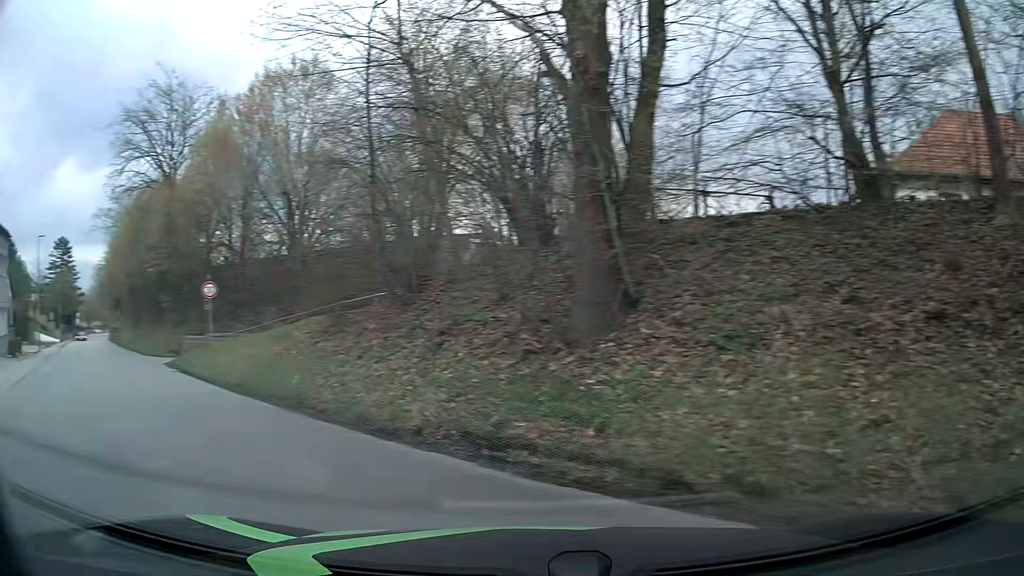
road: tertiary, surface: asphalt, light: Day
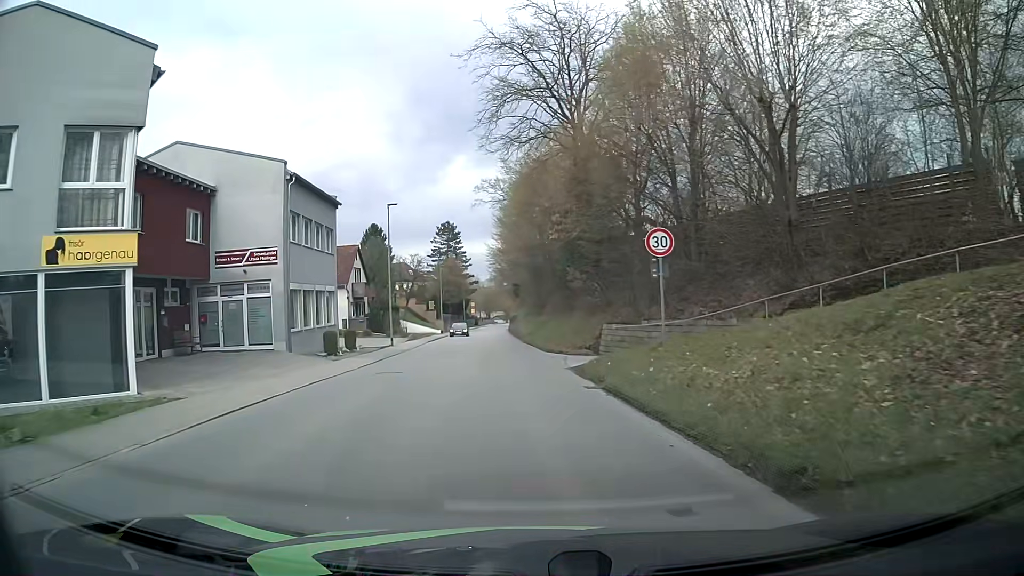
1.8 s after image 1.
(-5.1, +10.6) m; -37°
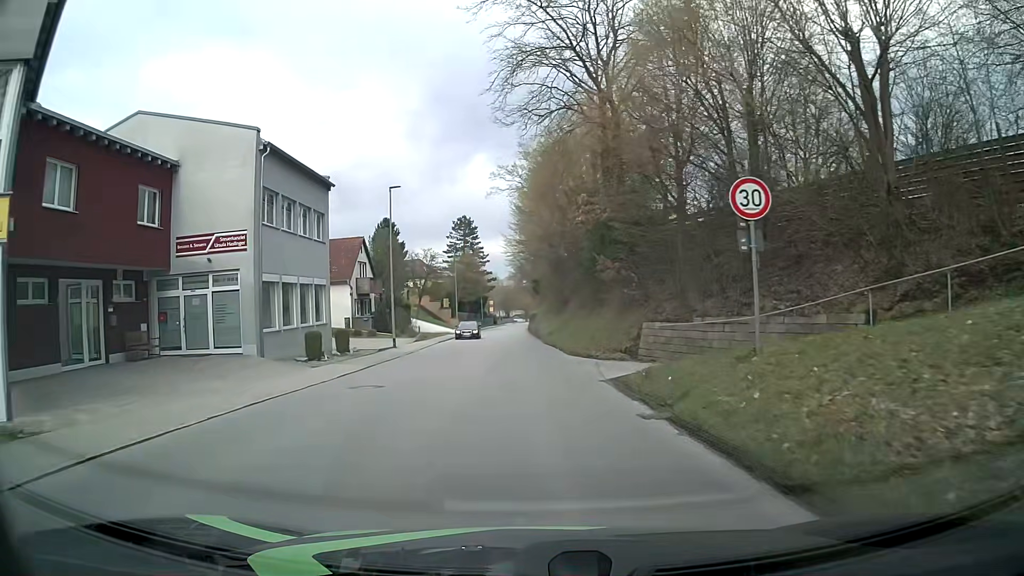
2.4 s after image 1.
(0.0, +4.9) m; -1°
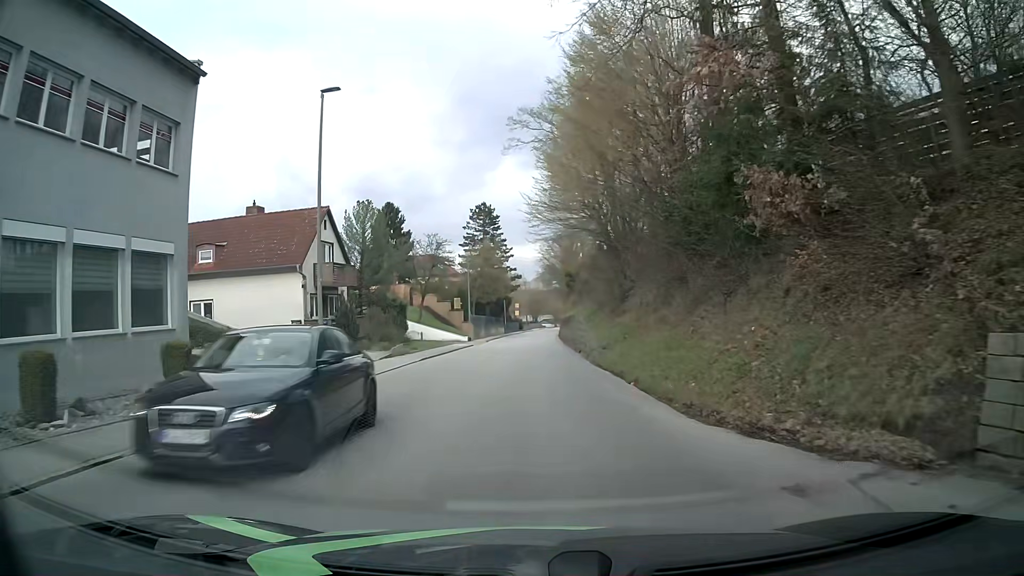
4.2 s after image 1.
(-0.4, +16.1) m; -3°
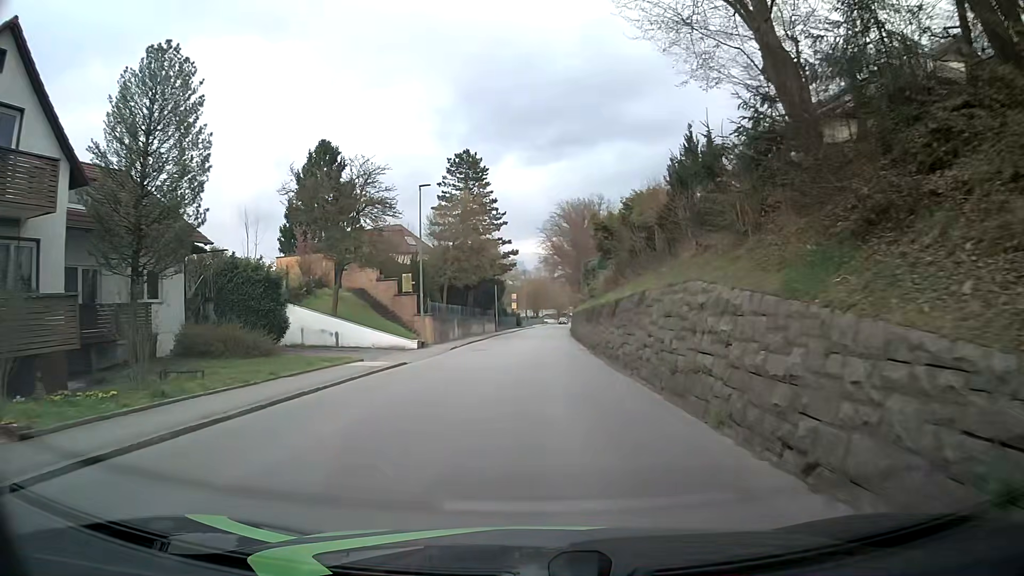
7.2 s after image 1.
(0.0, +26.3) m; 0°
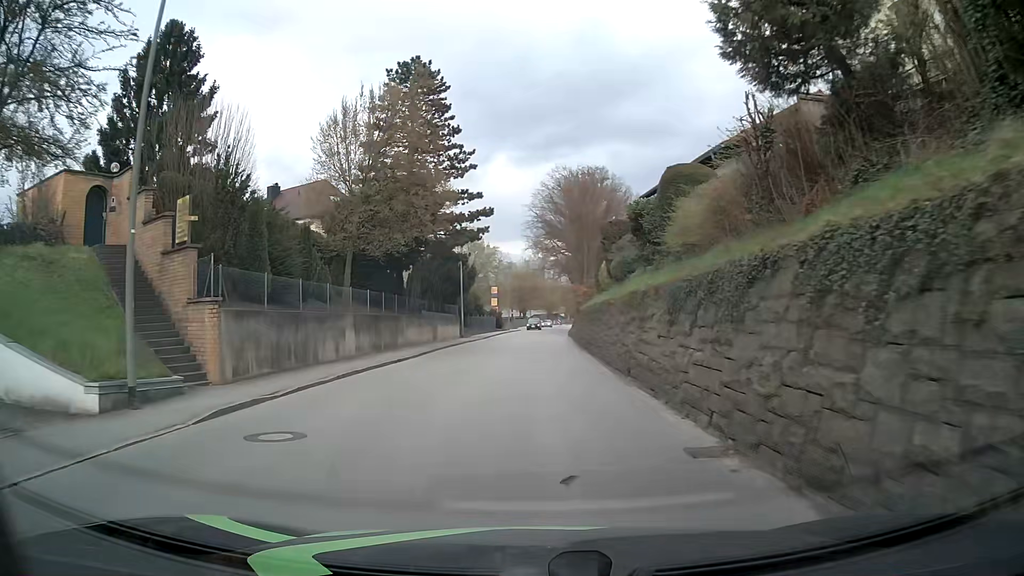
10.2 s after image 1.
(+0.1, +24.4) m; 0°
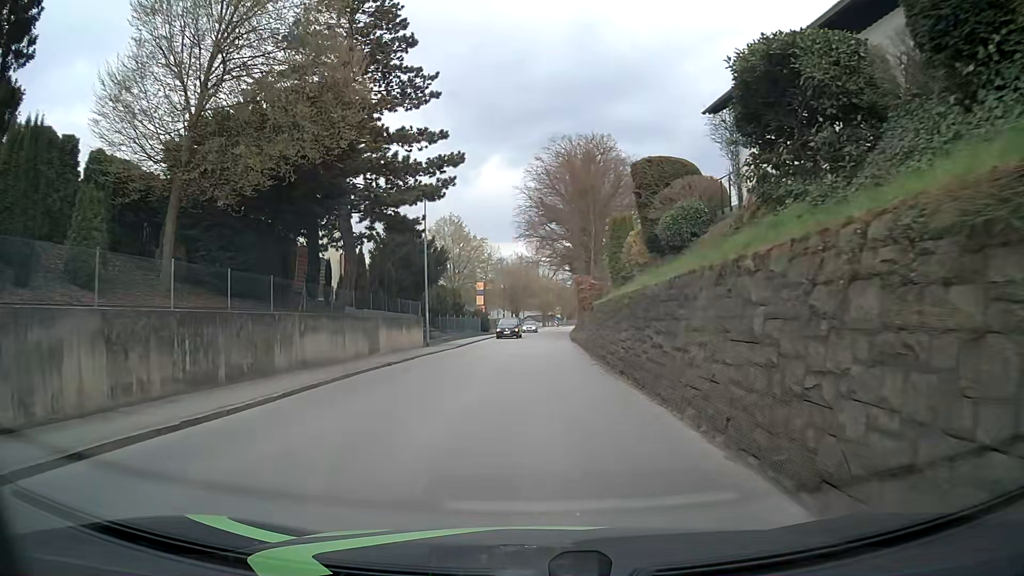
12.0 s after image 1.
(+0.2, +13.9) m; +1°
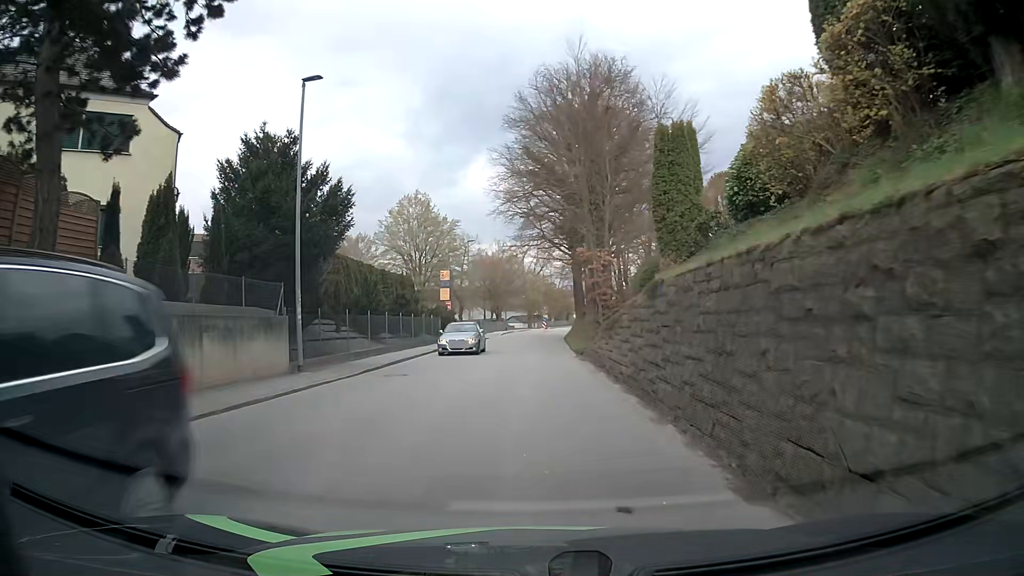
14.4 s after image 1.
(+0.2, +18.2) m; +1°
(0, +10) (0, +20) (0, +30) (0, +40) (+1, +50) (+1, +60) (+2, +70) (+3, +80) (+4, +90) (+5, +100) m
